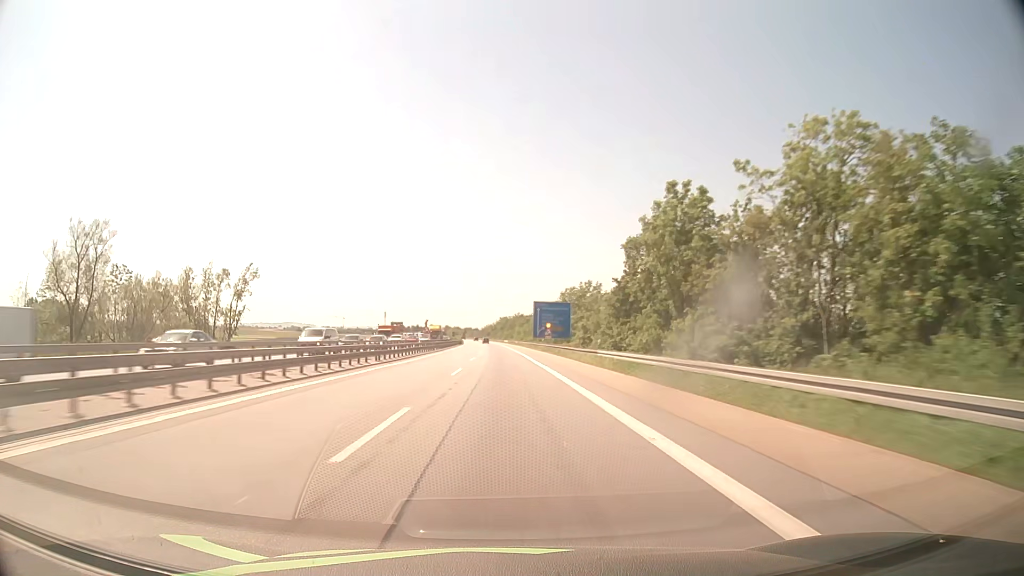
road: motorway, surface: asphalt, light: Day
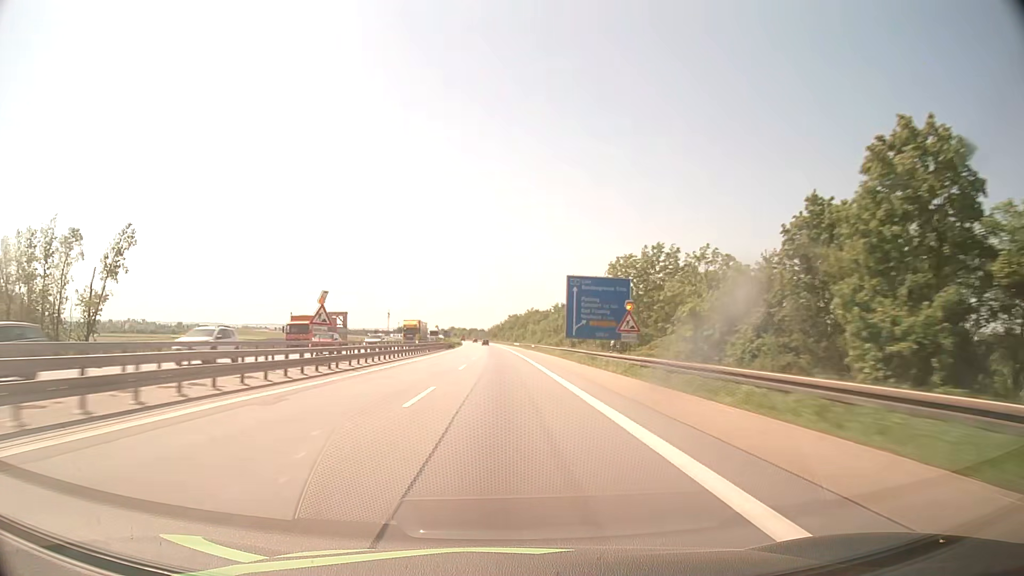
(-0.3, +47.4) m; -1°
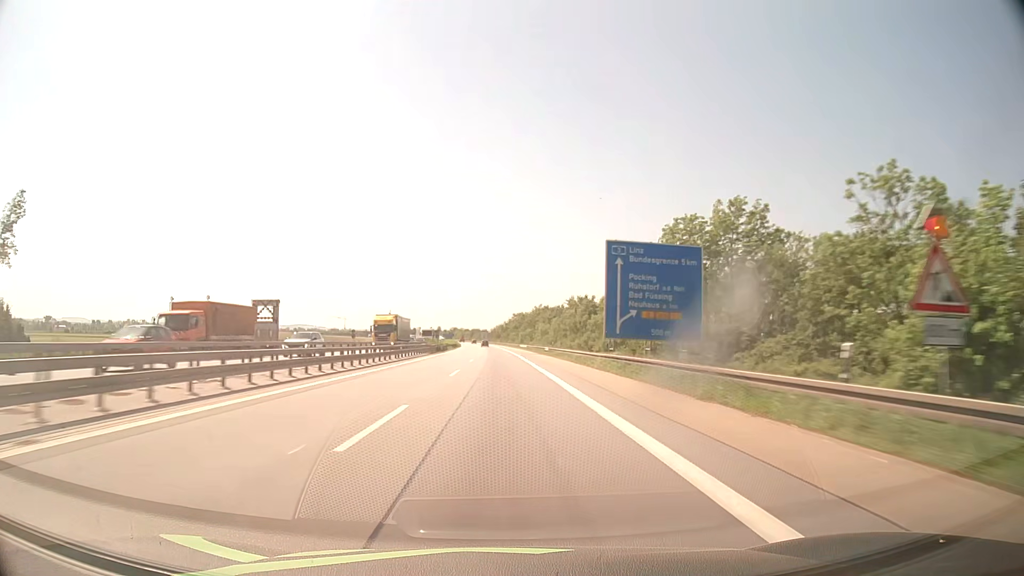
(-0.1, +23.3) m; 0°
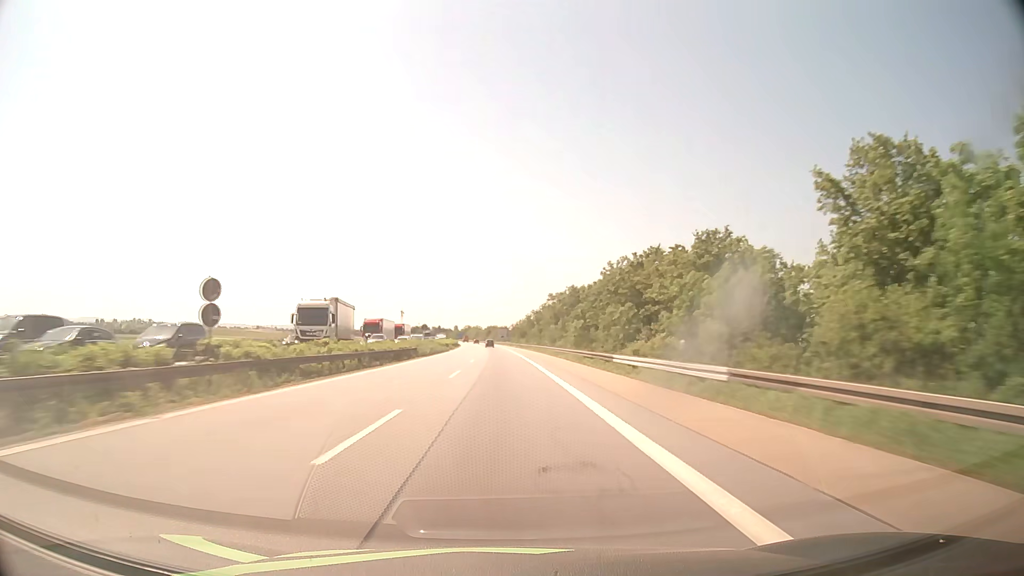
(-1.3, +90.2) m; -2°
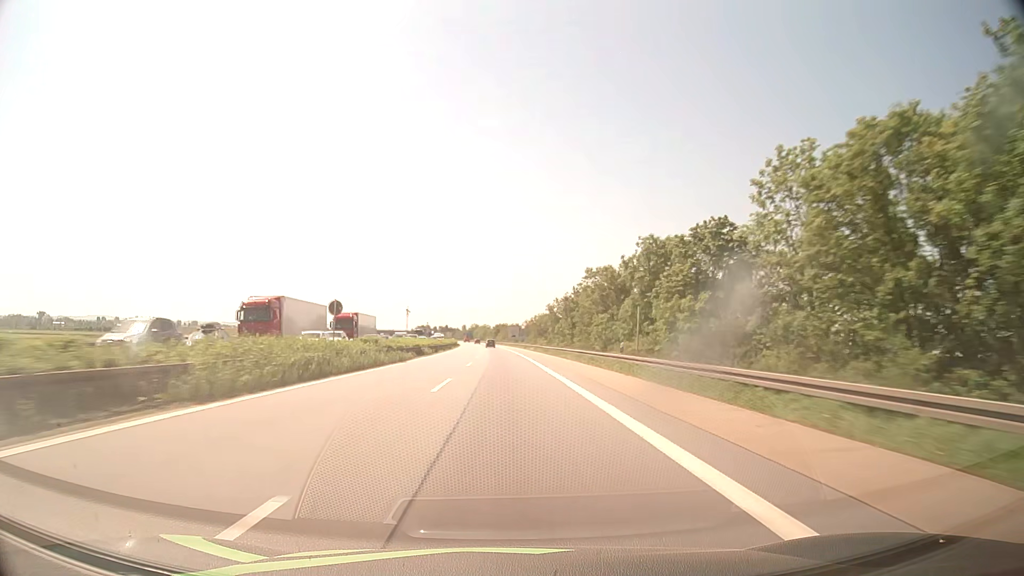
(-0.4, +43.4) m; -1°
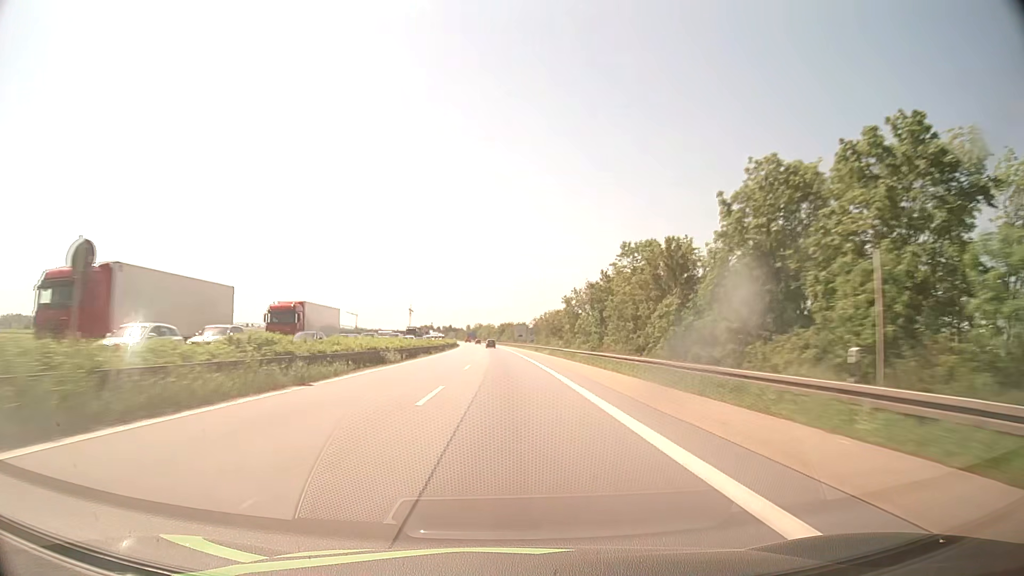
(-0.1, +21.3) m; -1°
